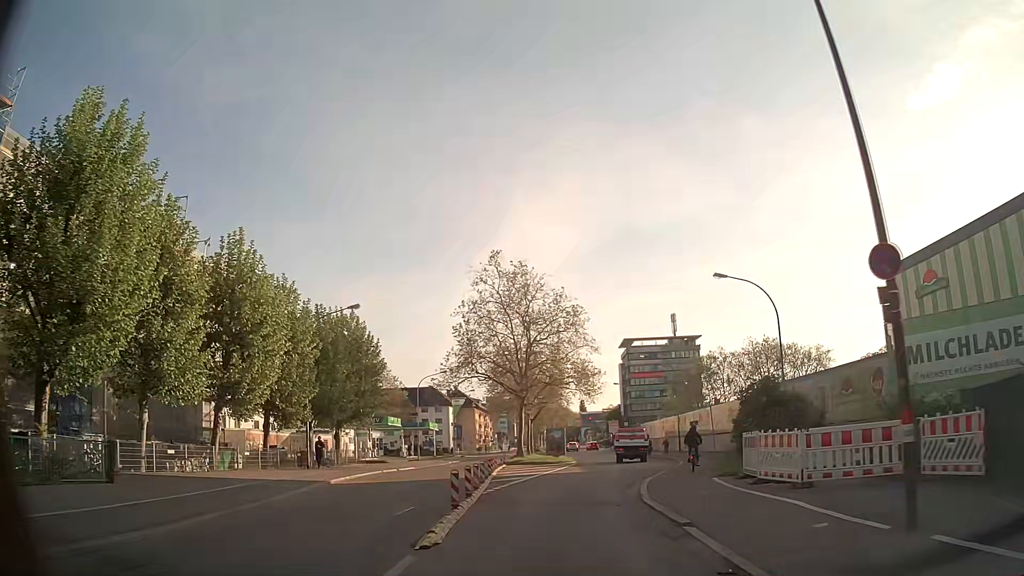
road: secondary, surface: asphalt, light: Day
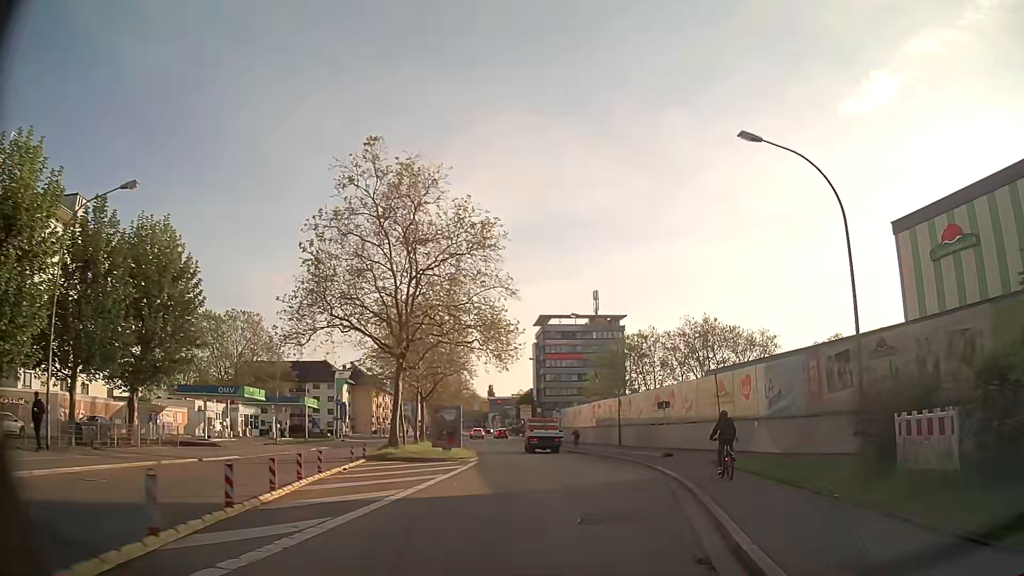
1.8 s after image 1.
(+0.9, +17.6) m; +8°
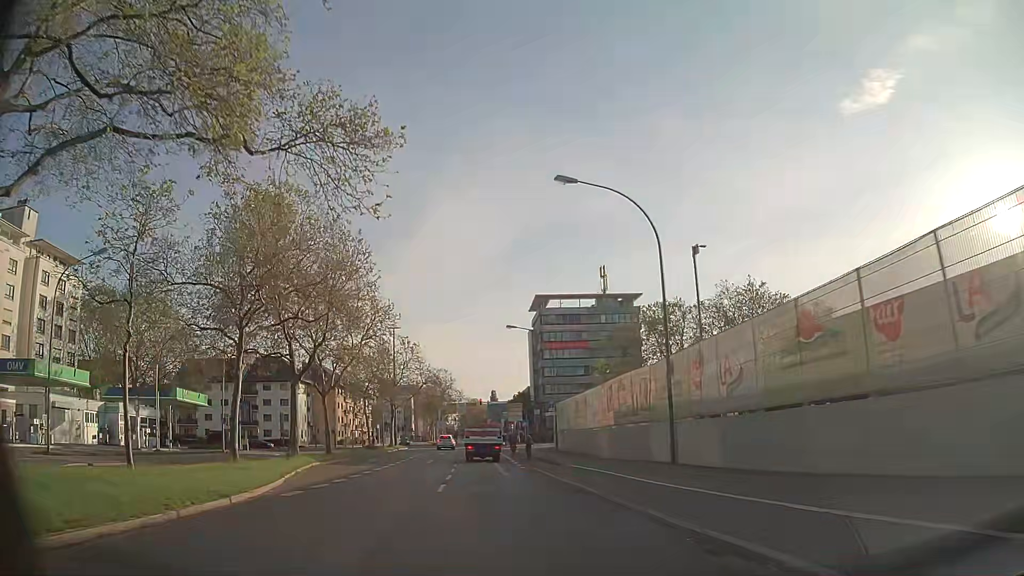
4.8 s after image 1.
(+1.6, +28.2) m; -1°
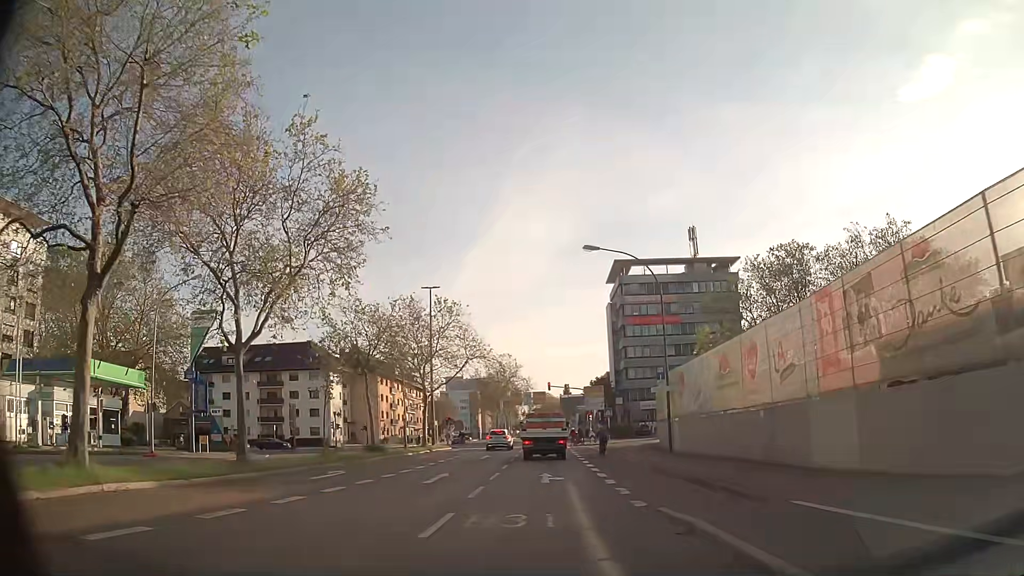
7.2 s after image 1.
(-1.4, +20.6) m; -6°
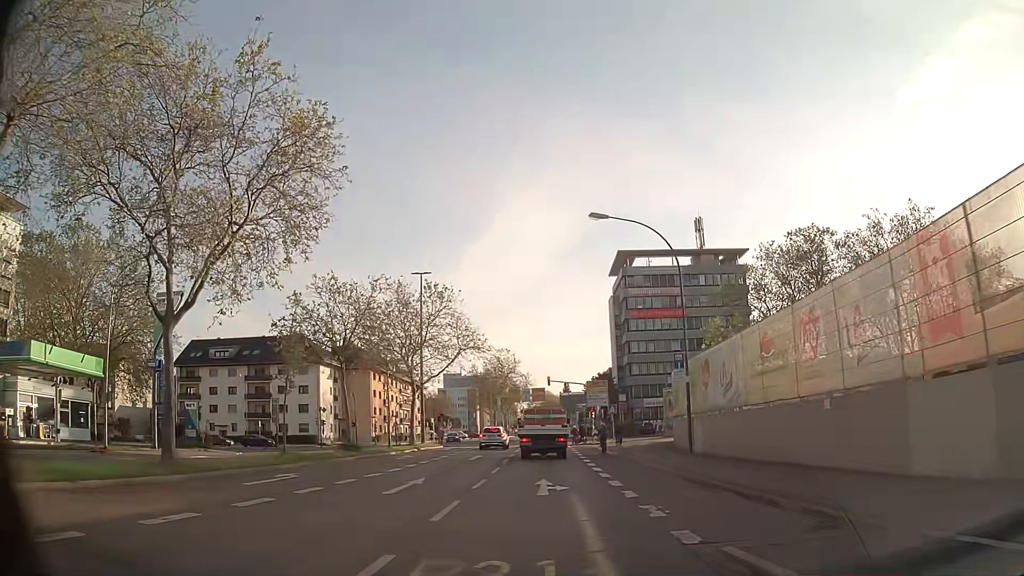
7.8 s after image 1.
(0.0, +4.5) m; +1°
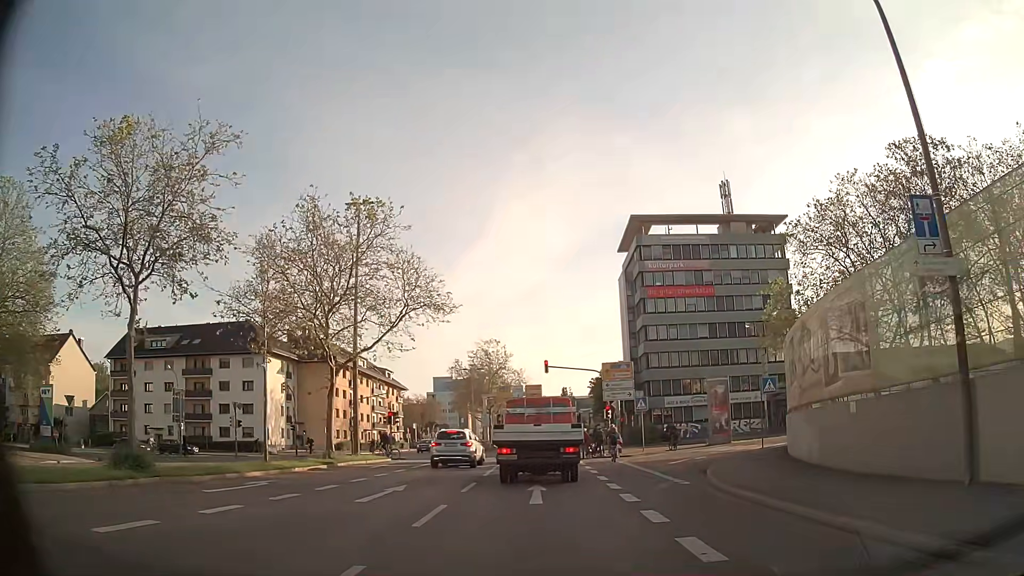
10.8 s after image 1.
(-0.2, +18.5) m; -1°
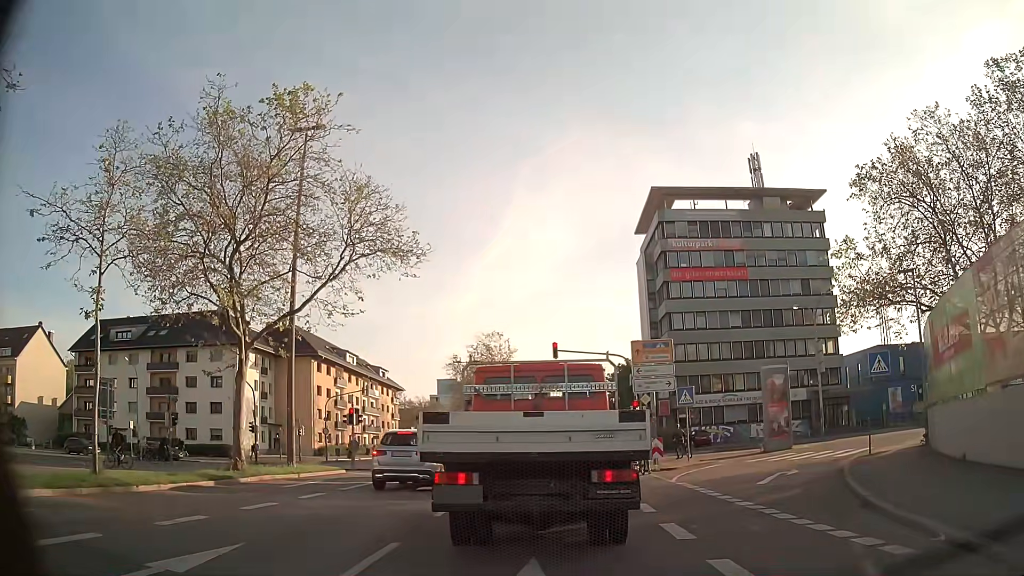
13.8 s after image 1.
(+0.1, +10.1) m; +1°
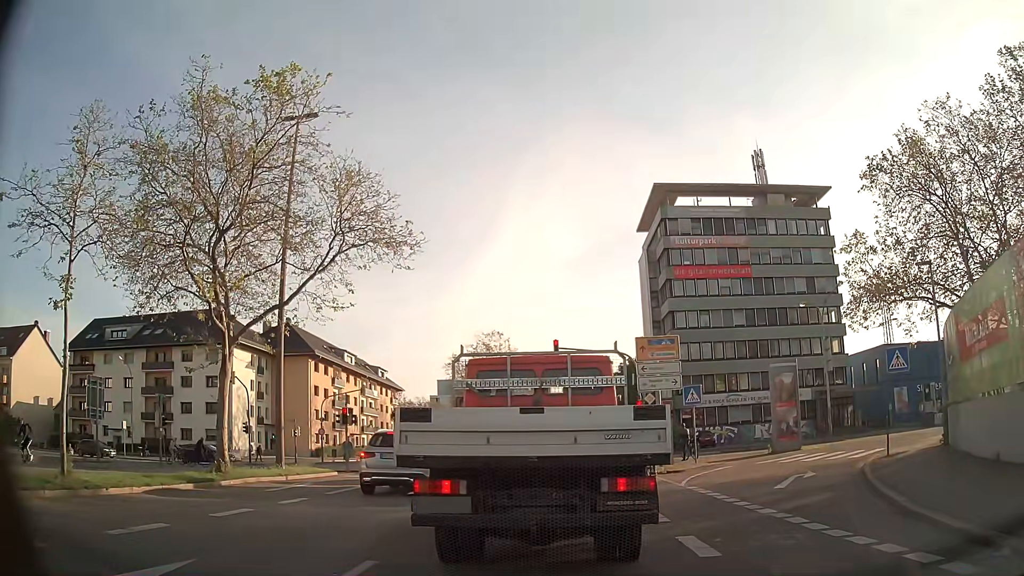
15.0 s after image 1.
(0.0, +1.1) m; 0°
